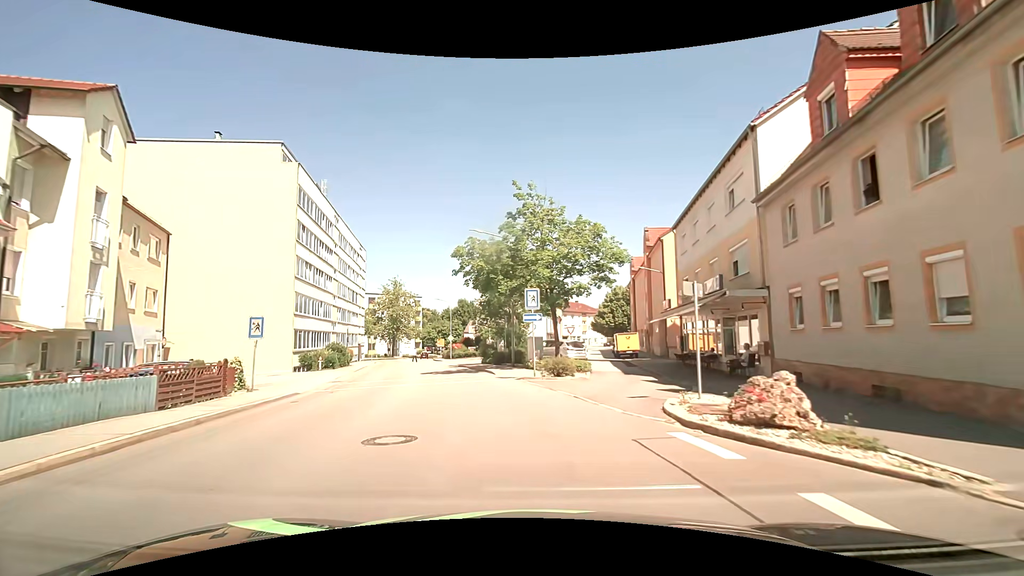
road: tertiary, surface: asphalt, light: Day
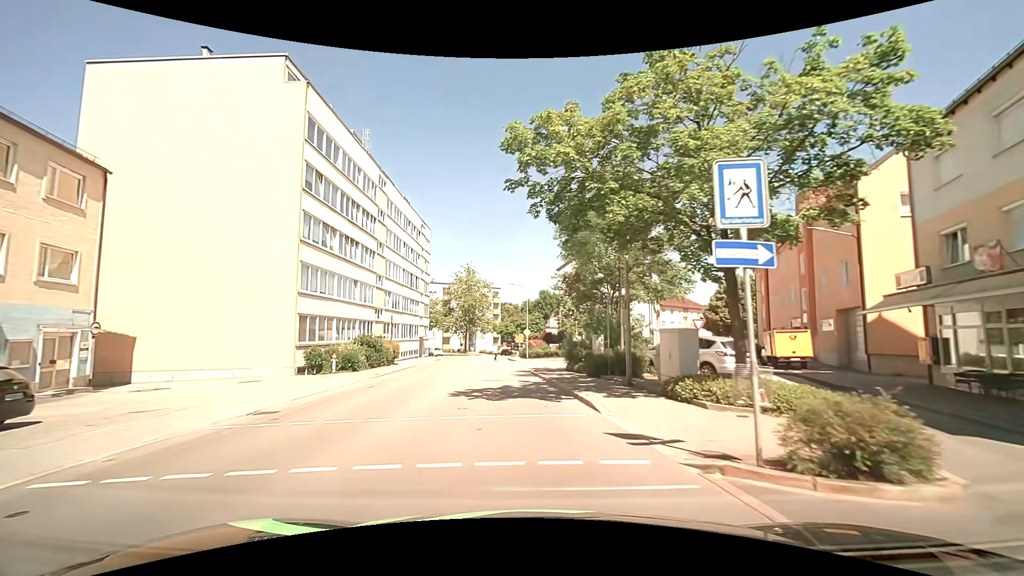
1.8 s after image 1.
(-1.1, +13.2) m; -10°
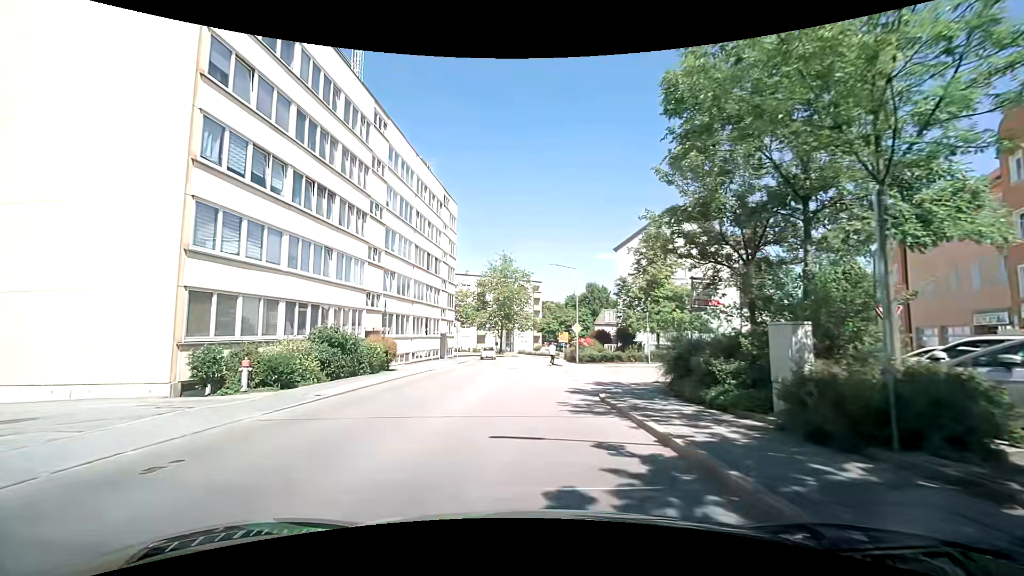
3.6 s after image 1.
(-0.6, +12.2) m; -5°
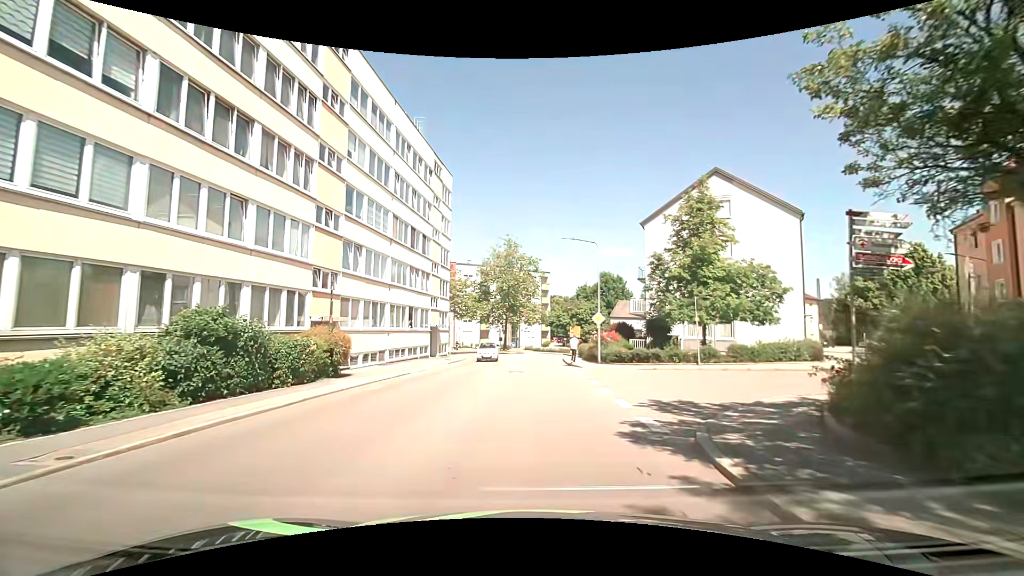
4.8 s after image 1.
(0.0, +8.1) m; 0°
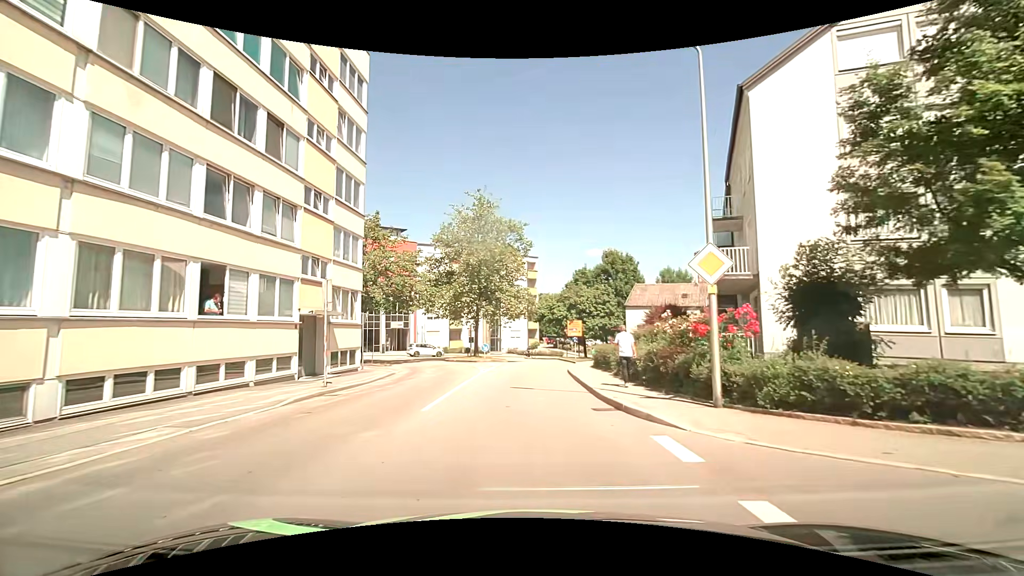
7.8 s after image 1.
(+0.3, +20.2) m; +1°
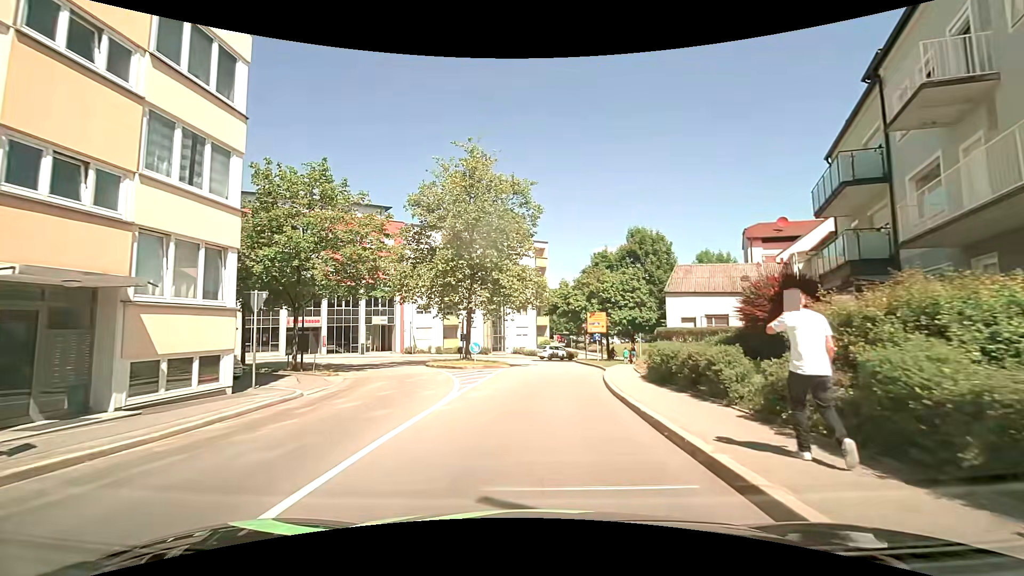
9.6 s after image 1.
(0.0, +11.4) m; +1°
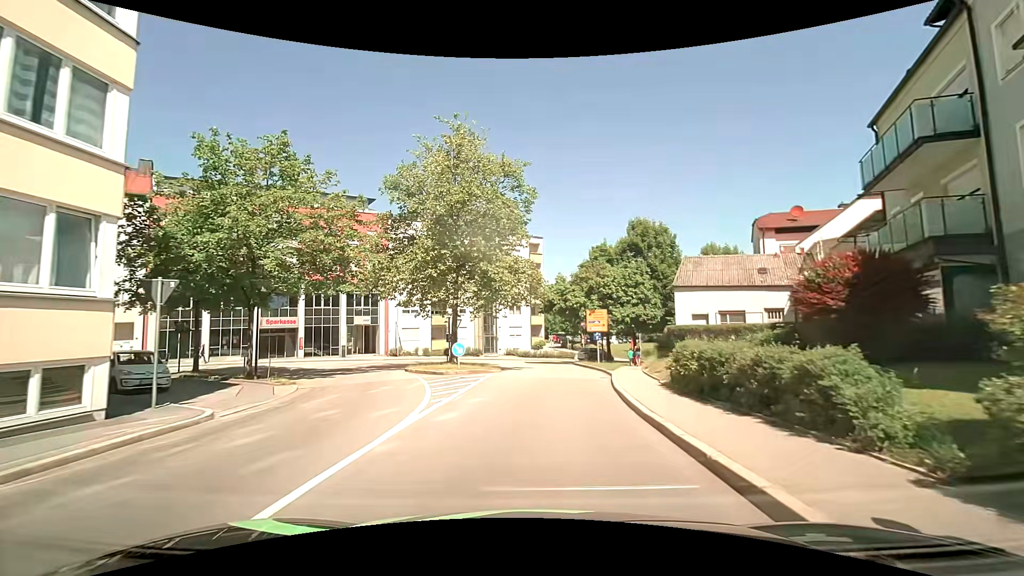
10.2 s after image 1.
(-0.1, +3.8) m; -1°
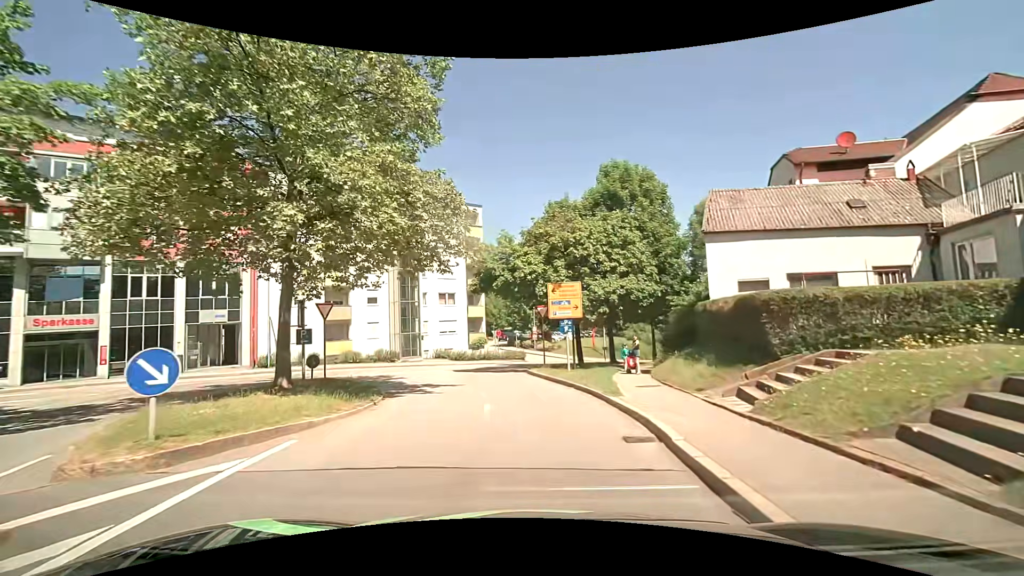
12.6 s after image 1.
(+0.9, +15.2) m; +6°
